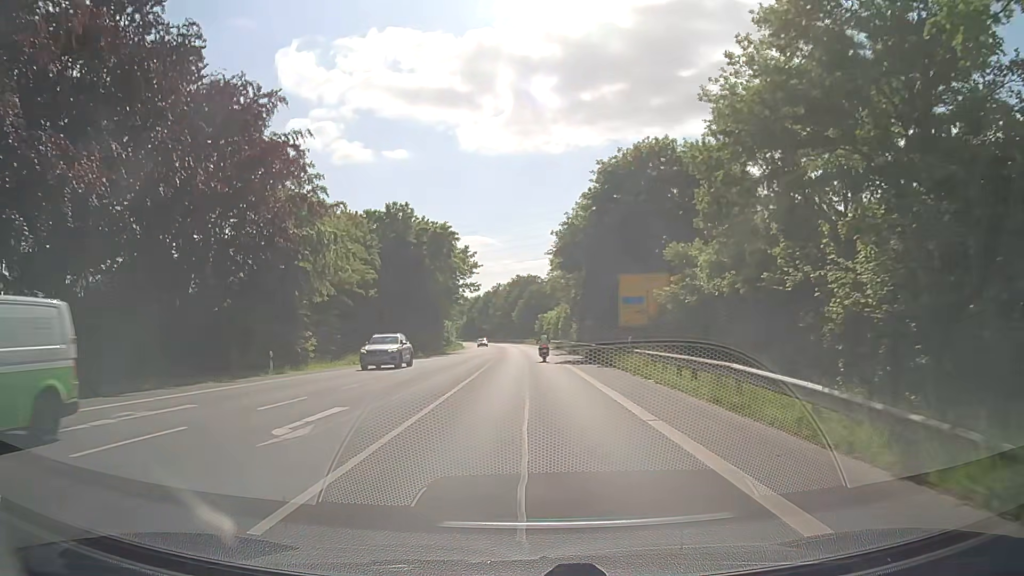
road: secondary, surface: asphalt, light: Day
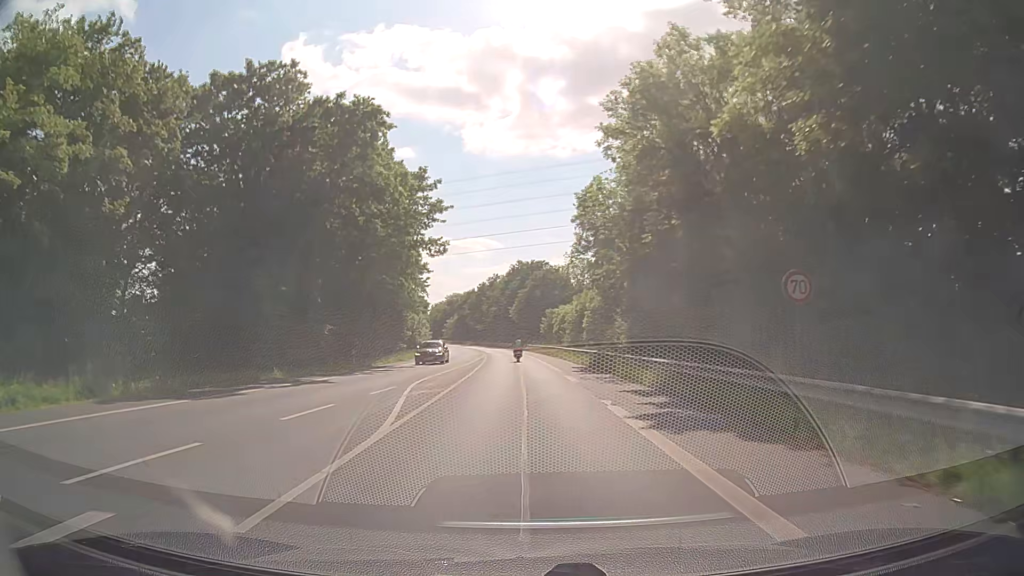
(-0.6, +38.6) m; -1°
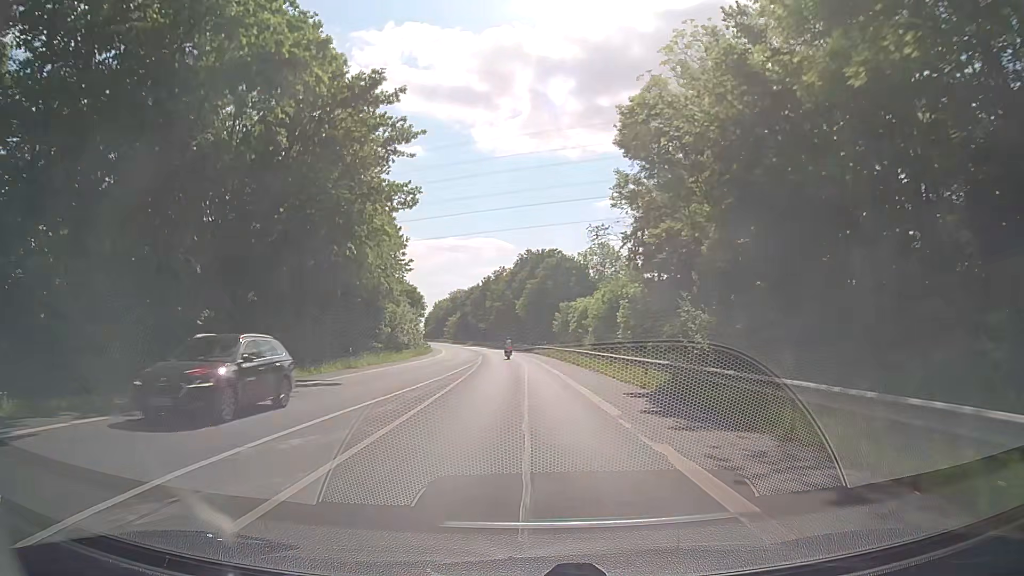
(-0.1, +16.9) m; -1°
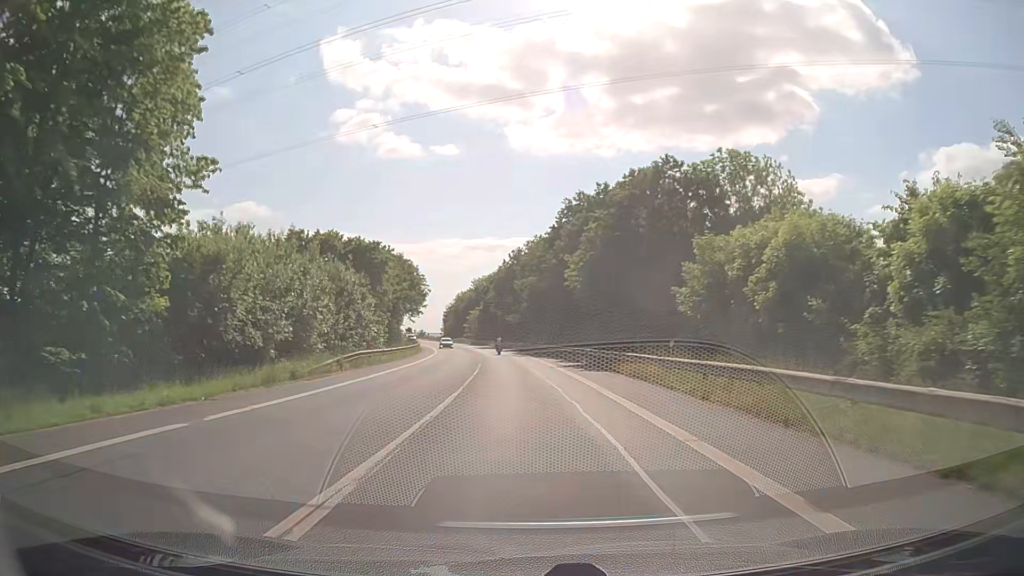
(-1.1, +46.1) m; -3°
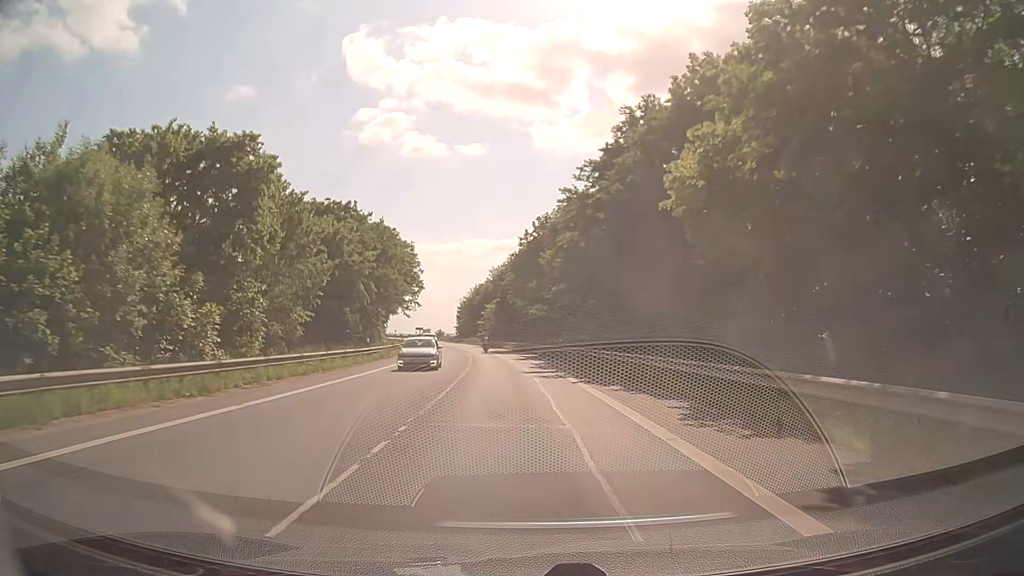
(-0.5, +29.8) m; -2°
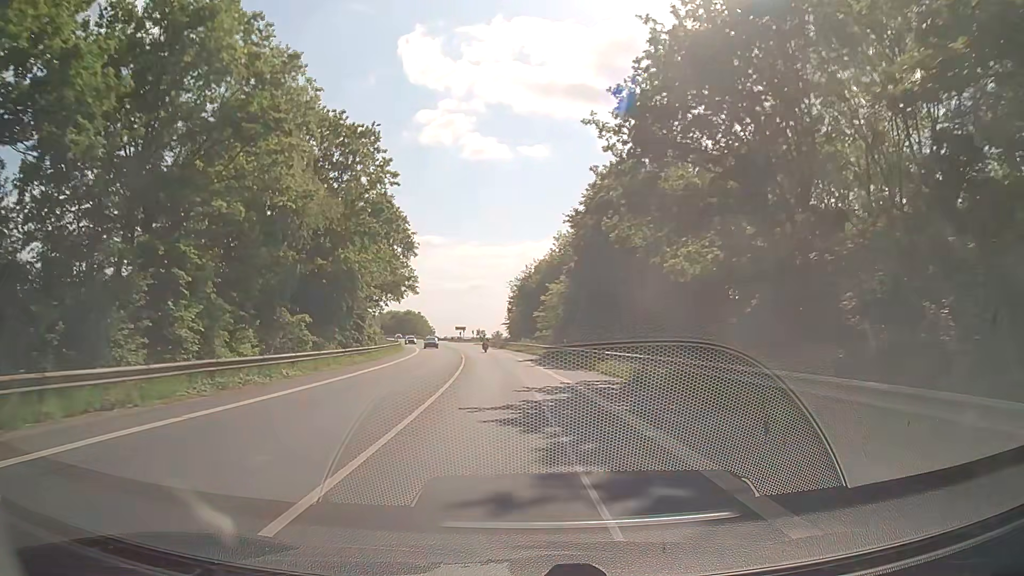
(-2.7, +53.0) m; -6°
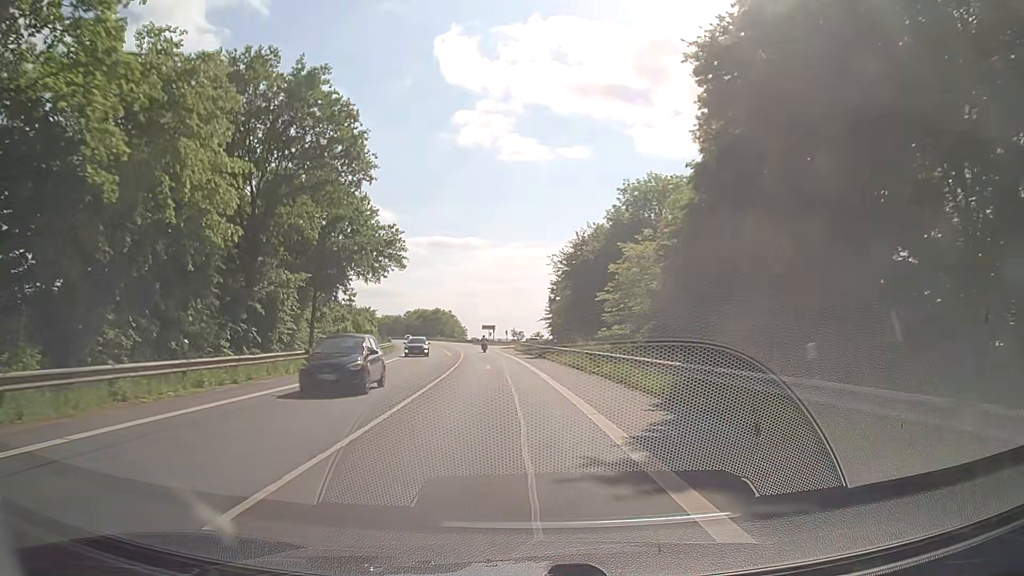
(-0.9, +33.5) m; -3°
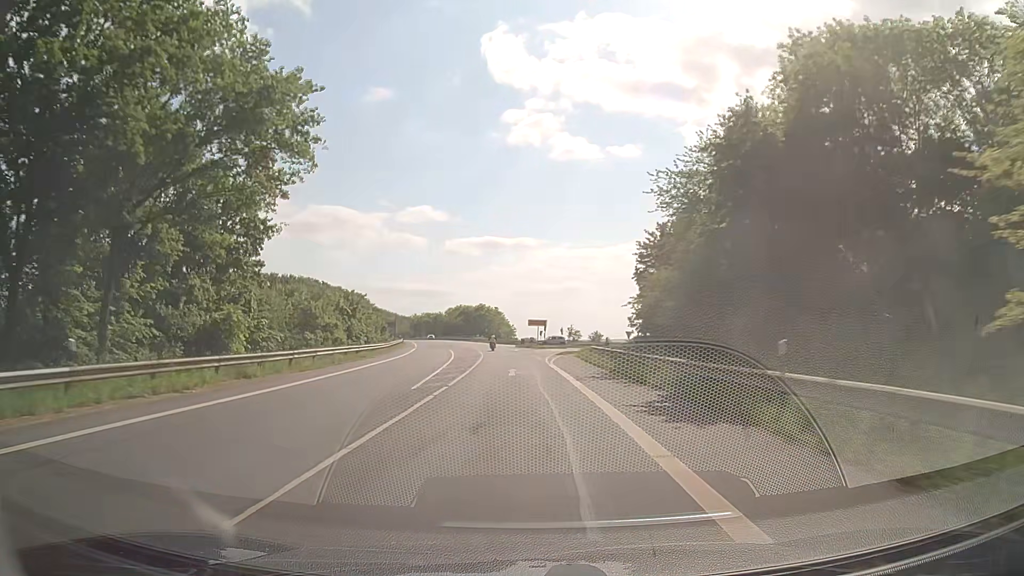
(-1.4, +34.5) m; -4°
(0, +10) (0, +20) (-1, +30) (-1, +40) (-2, +50) (-3, +60) (-3, +70) (-5, +80) (-6, +90) (-8, +100) m
